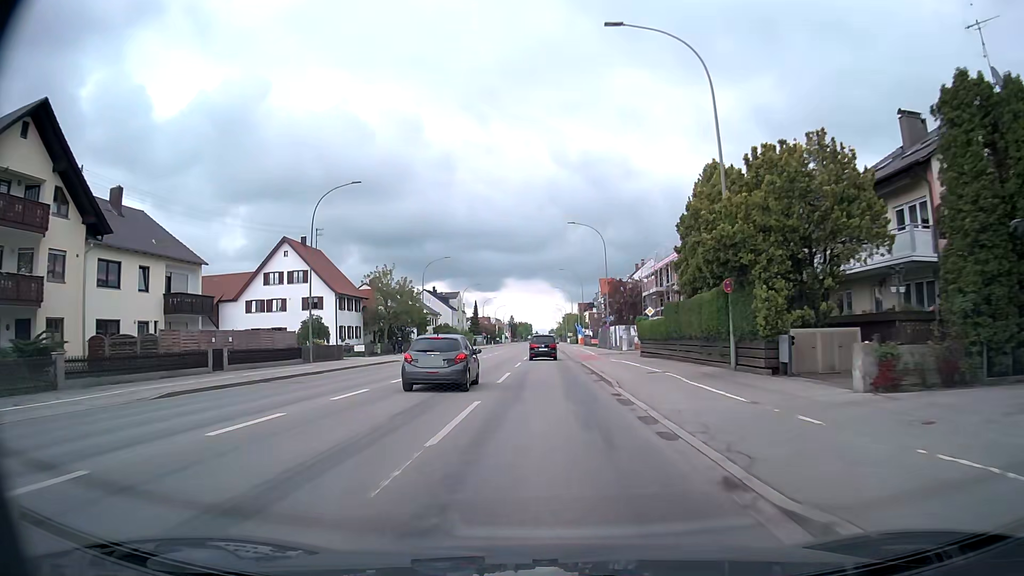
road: tertiary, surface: asphalt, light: Day
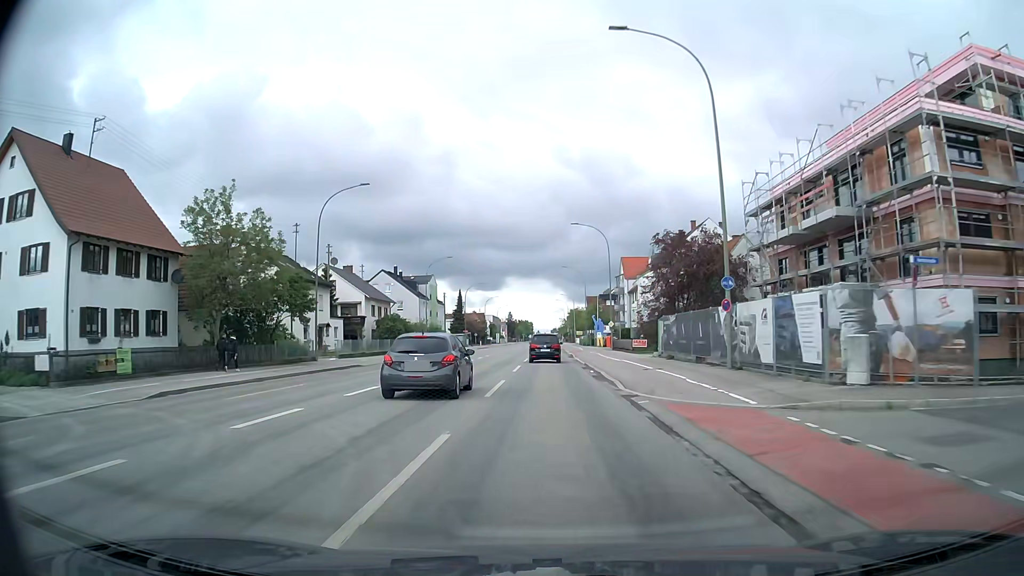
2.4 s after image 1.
(0.0, +41.5) m; 0°
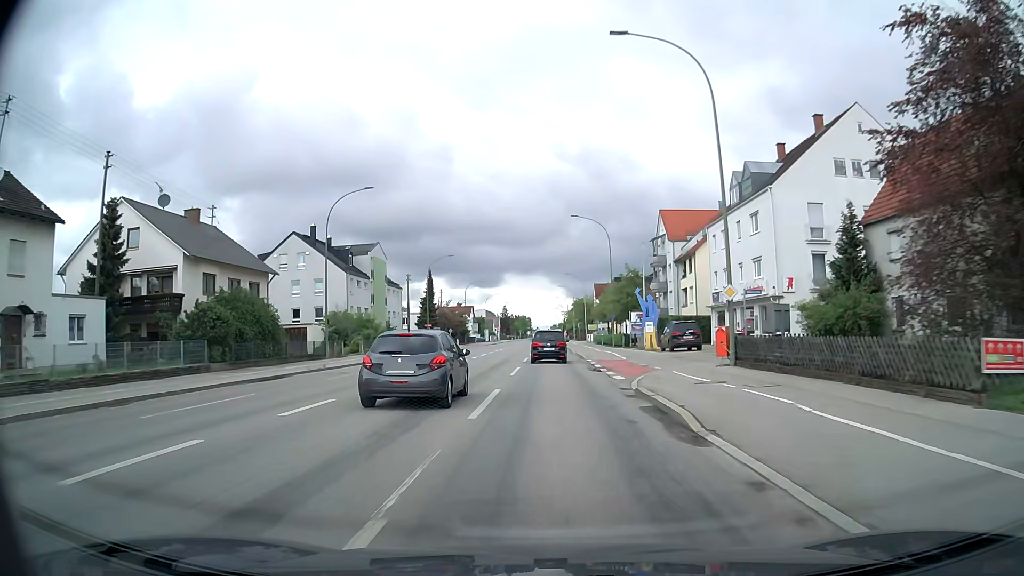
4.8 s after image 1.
(-0.1, +40.4) m; 0°
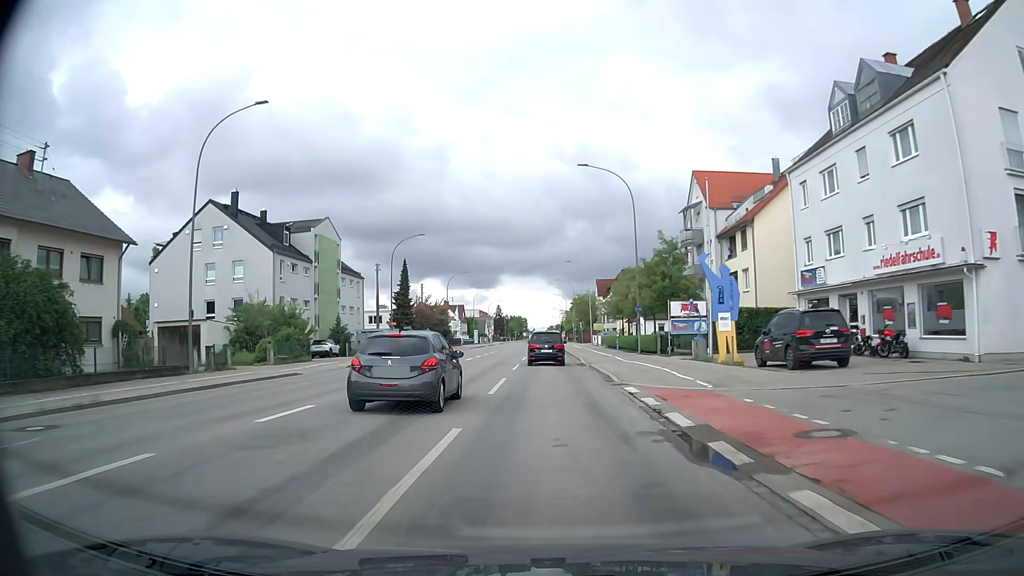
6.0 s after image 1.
(0.0, +19.0) m; 0°
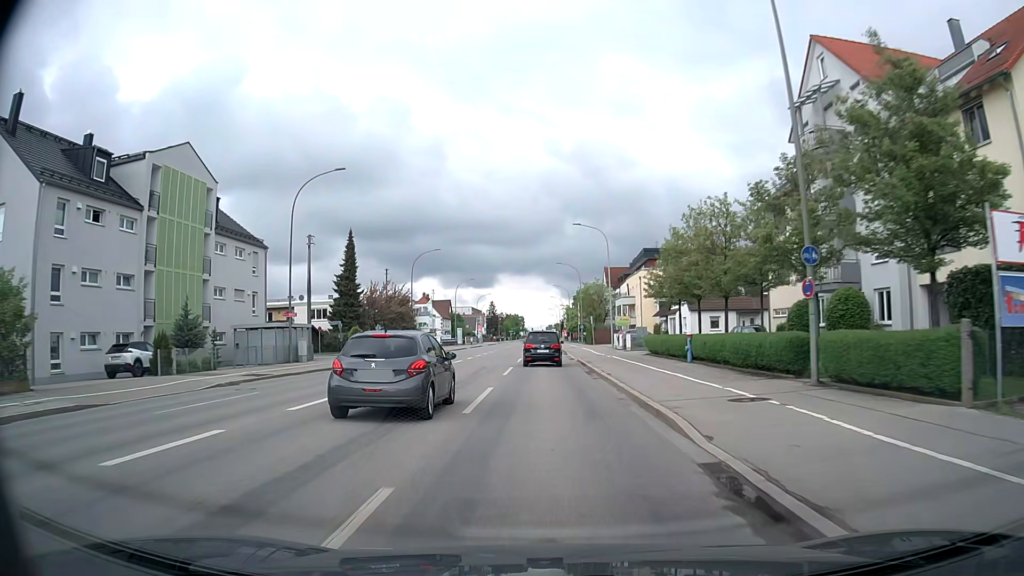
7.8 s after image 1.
(-0.1, +28.0) m; 0°
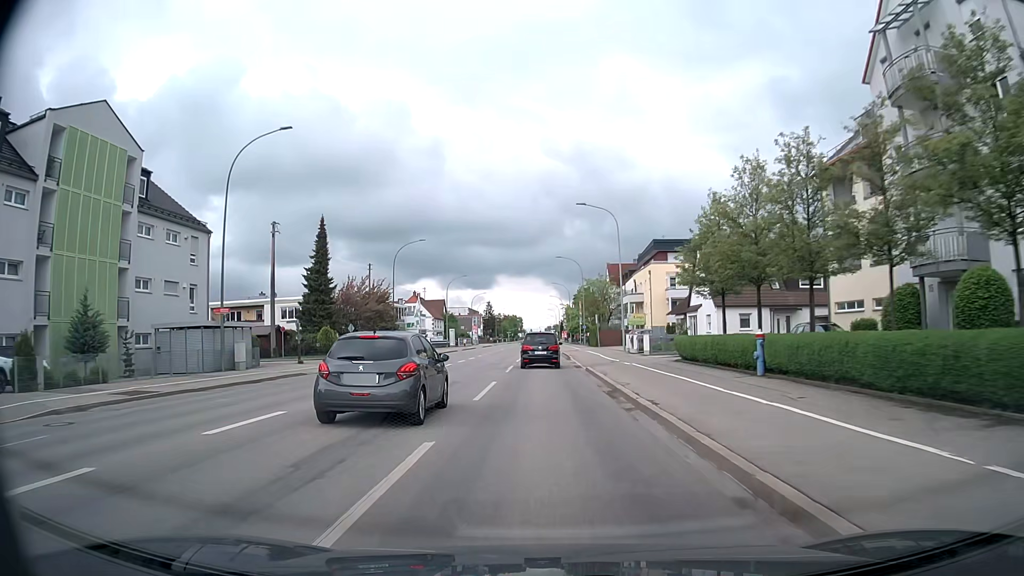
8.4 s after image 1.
(0.0, +9.3) m; 0°
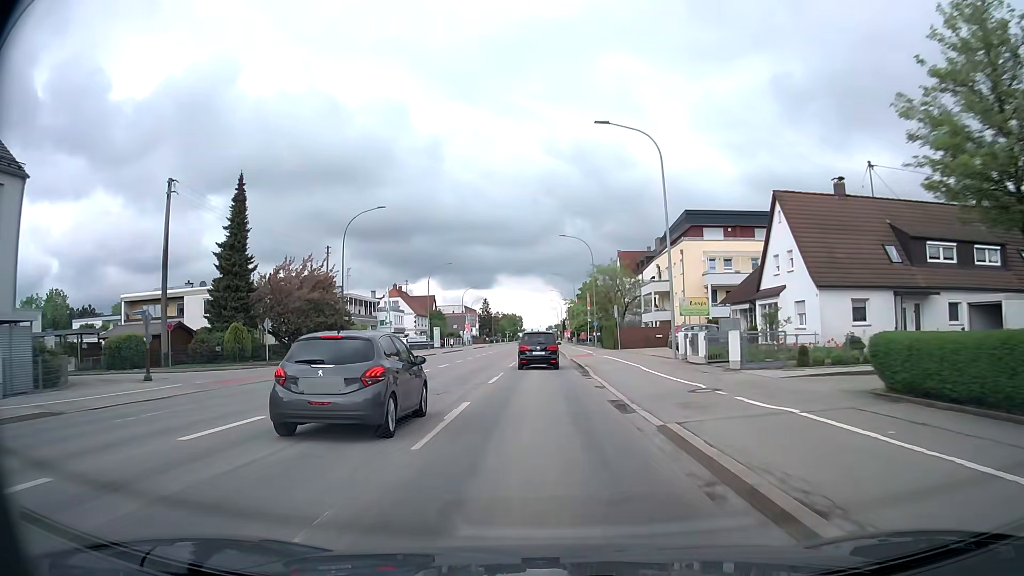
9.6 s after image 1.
(0.0, +18.7) m; 0°
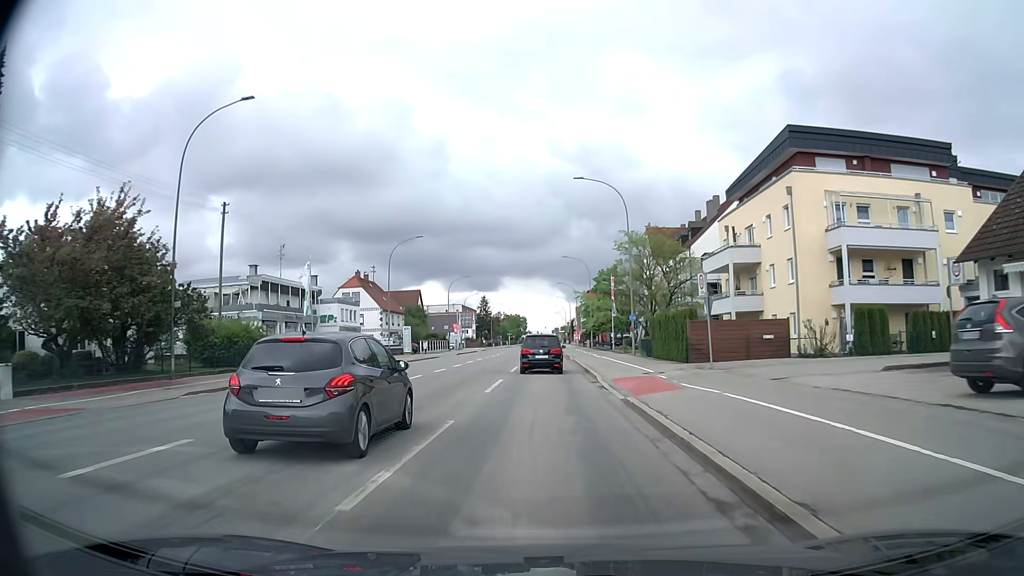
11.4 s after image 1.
(-0.1, +26.8) m; -1°
(0, +10) (0, +20) (0, +30) (0, +40) (0, +50) (0, +60) (0, +70) (0, +80) (0, +90) (0, +100) m
